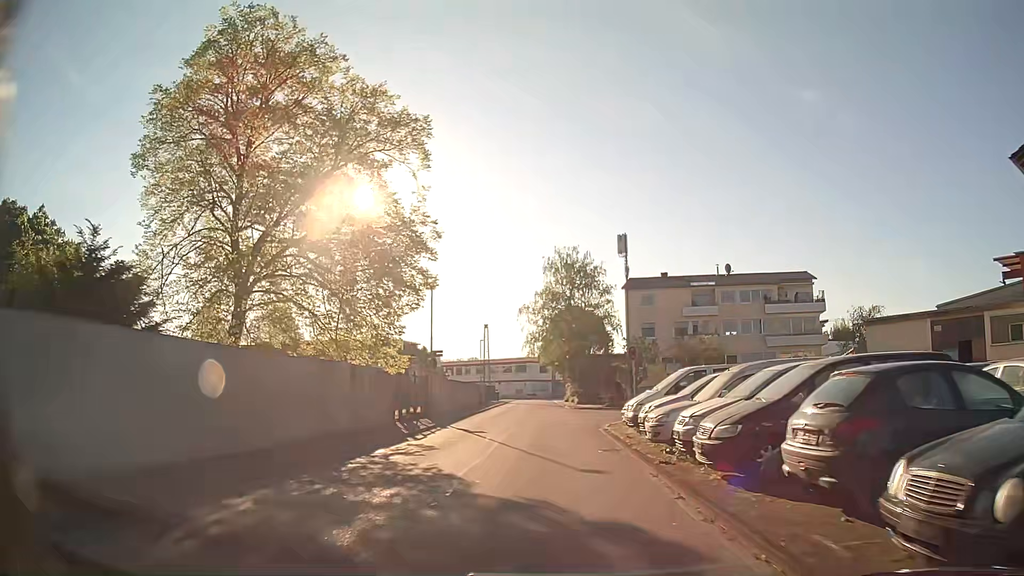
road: unclassified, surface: asphalt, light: Day
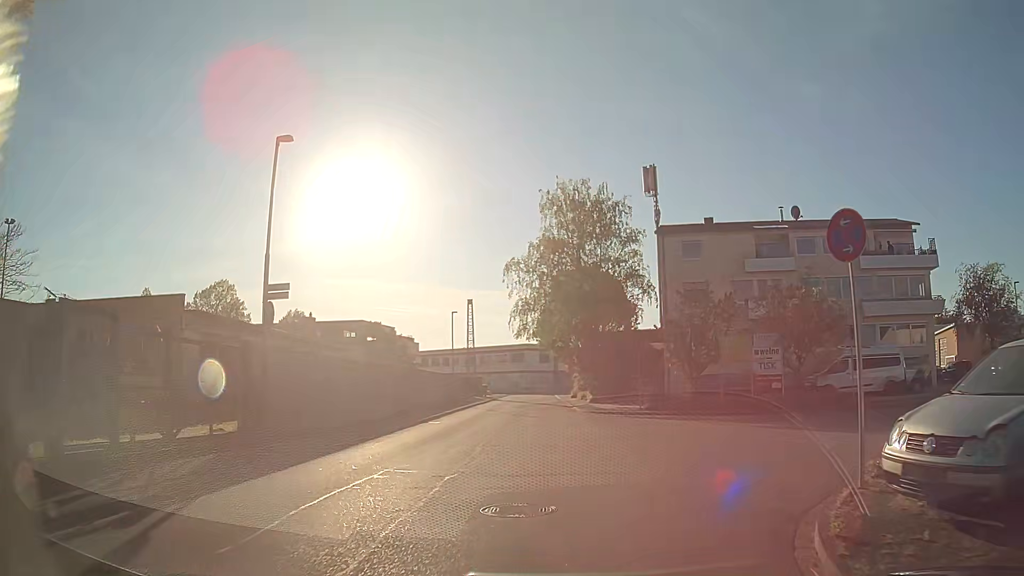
(+0.1, +19.6) m; +1°
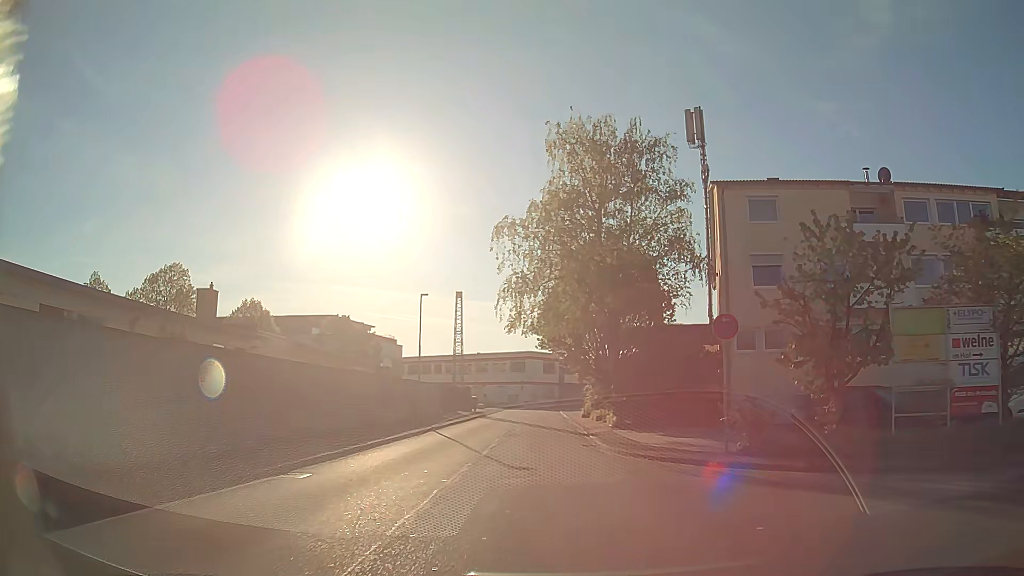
(-0.2, +13.9) m; -1°
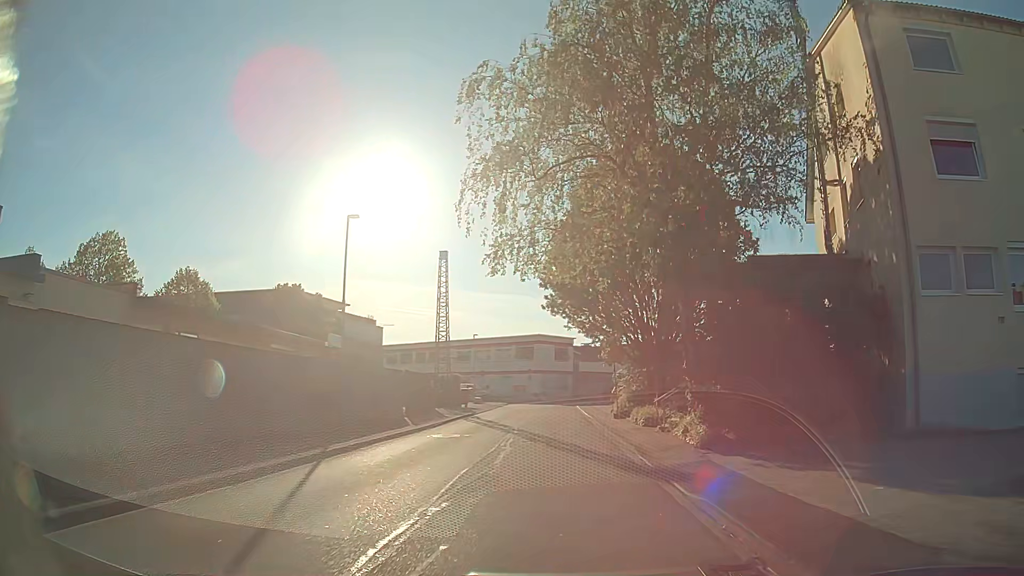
(-0.2, +14.7) m; -1°
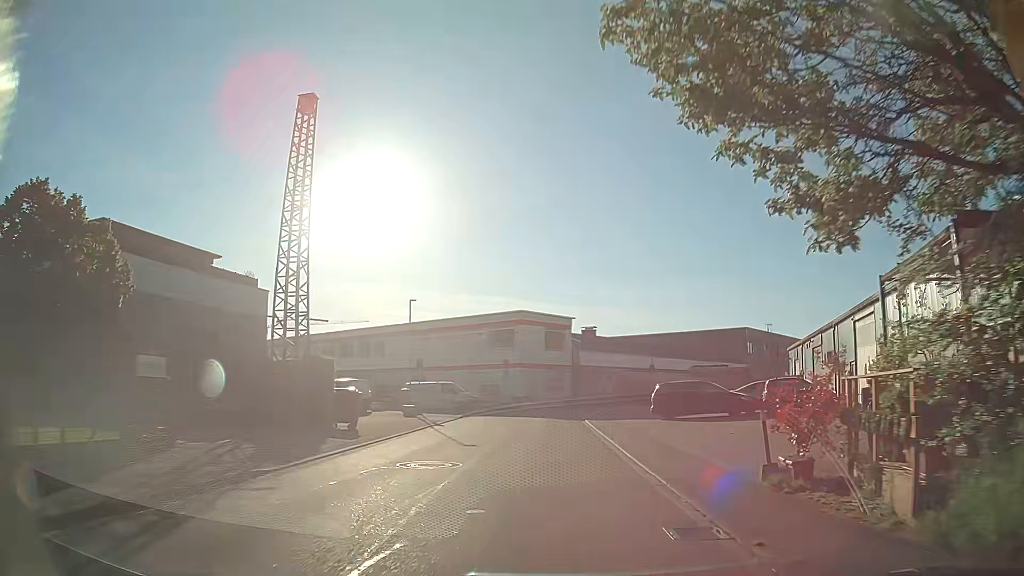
(+0.1, +26.0) m; 0°
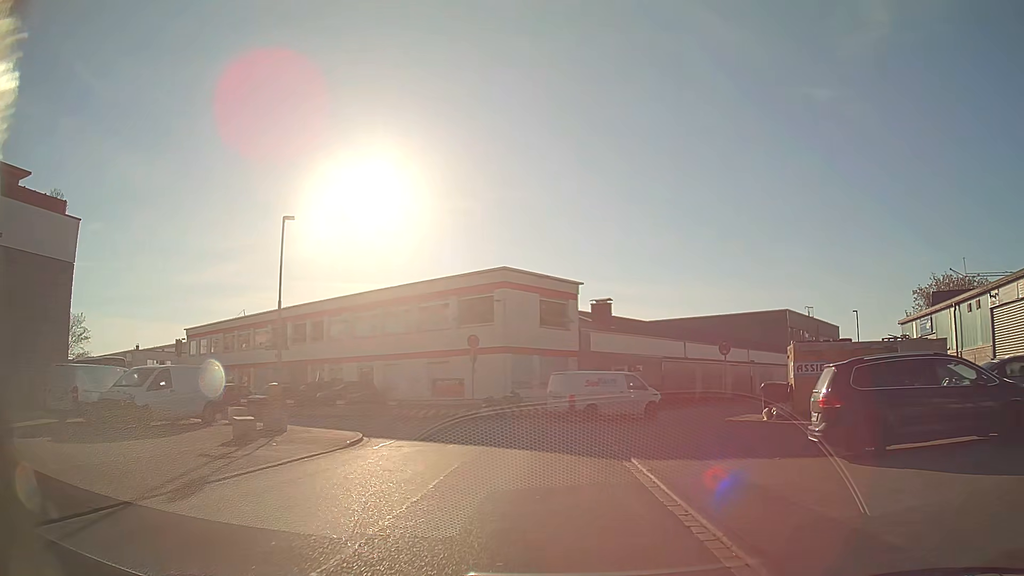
(+0.3, +18.8) m; +1°
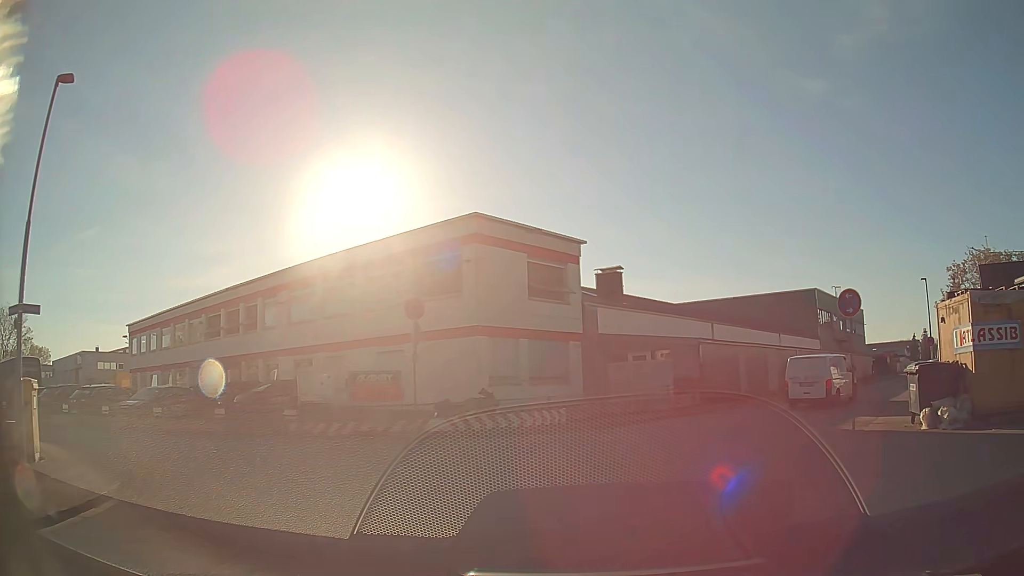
(0.0, +11.1) m; +1°
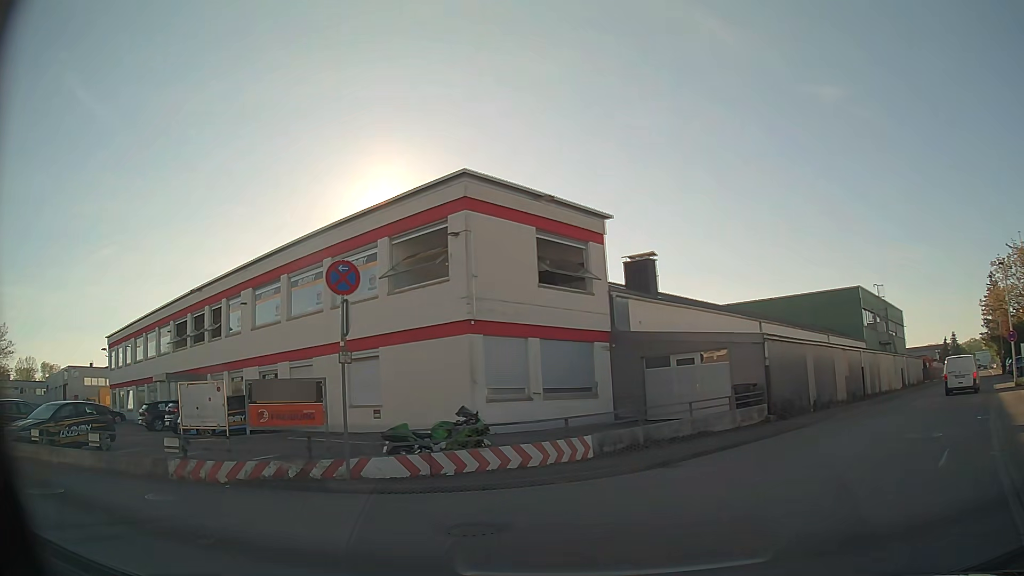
(0.0, +6.8) m; -5°
